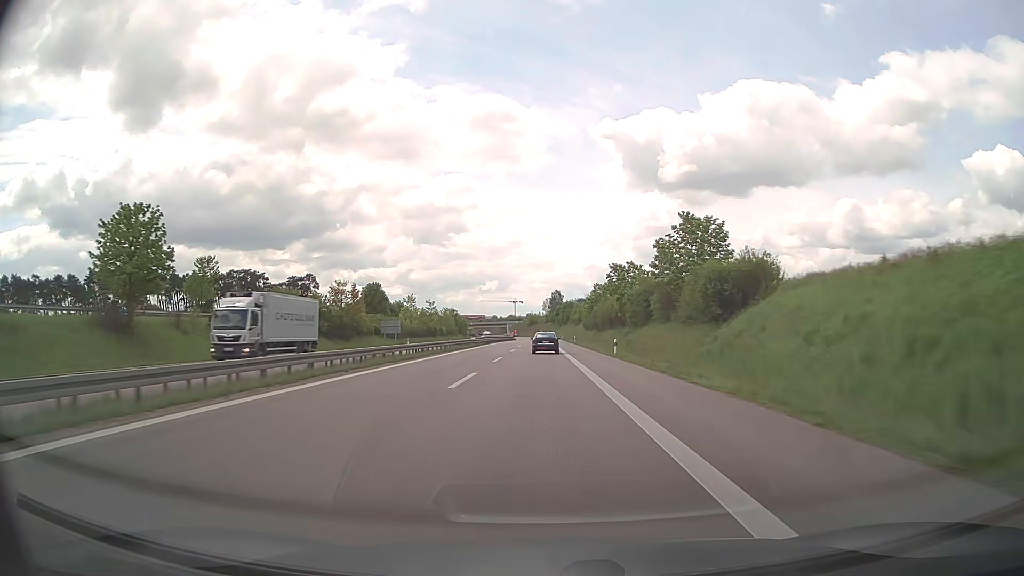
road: trunk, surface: asphalt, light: Day
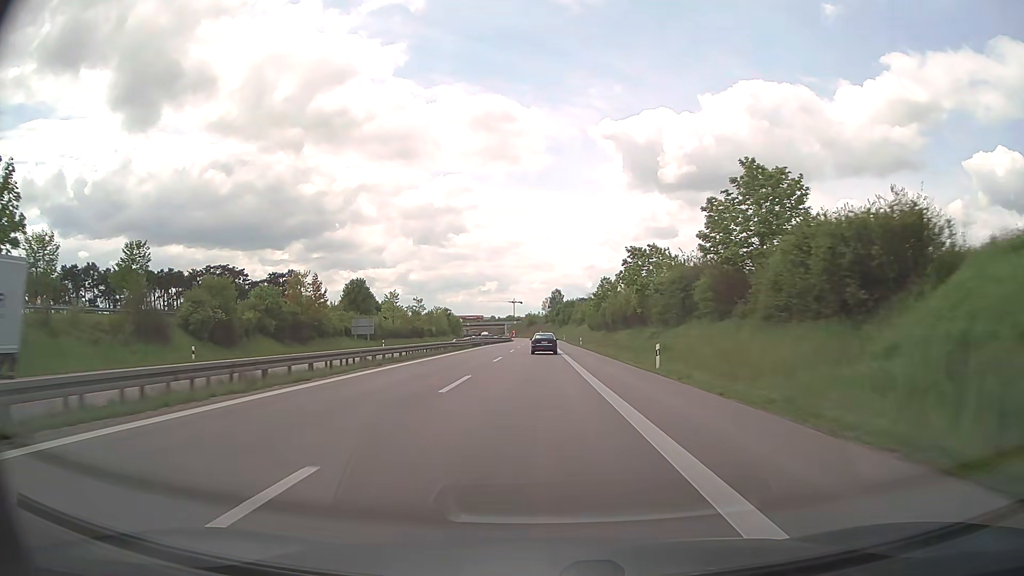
(0.0, +15.7) m; 0°
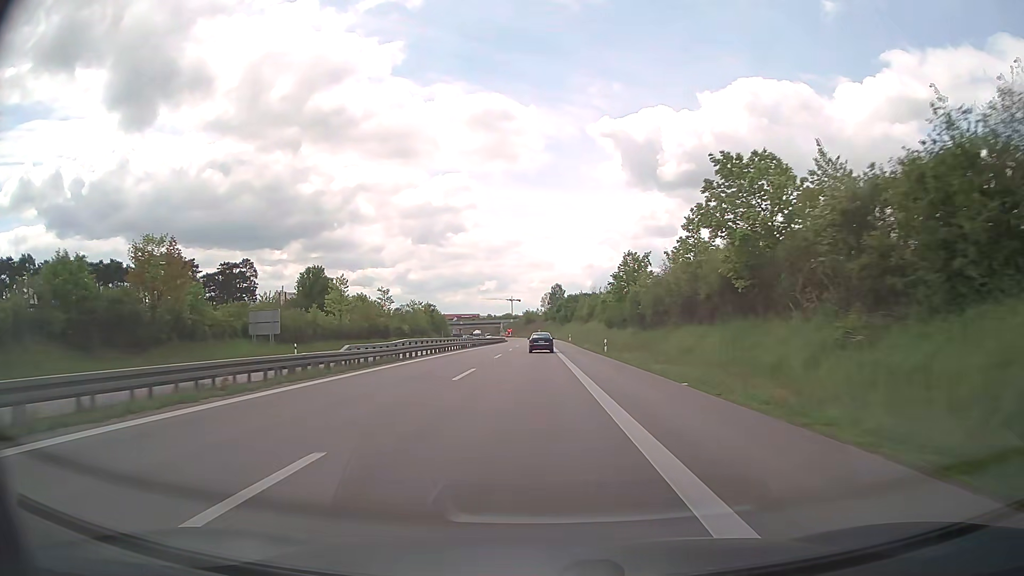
(0.0, +31.5) m; 0°
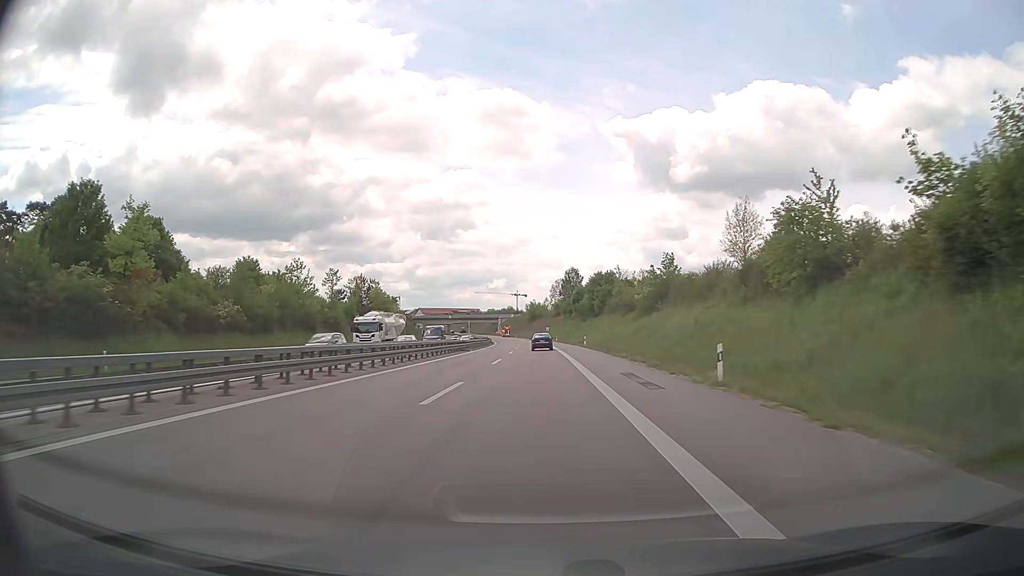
(-0.6, +78.3) m; -1°
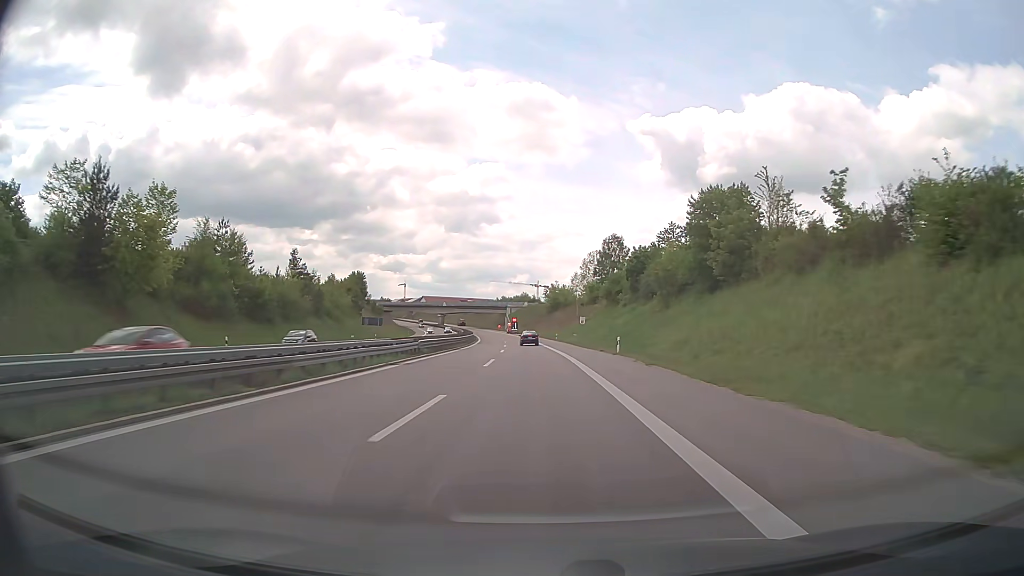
(-0.6, +76.4) m; -1°
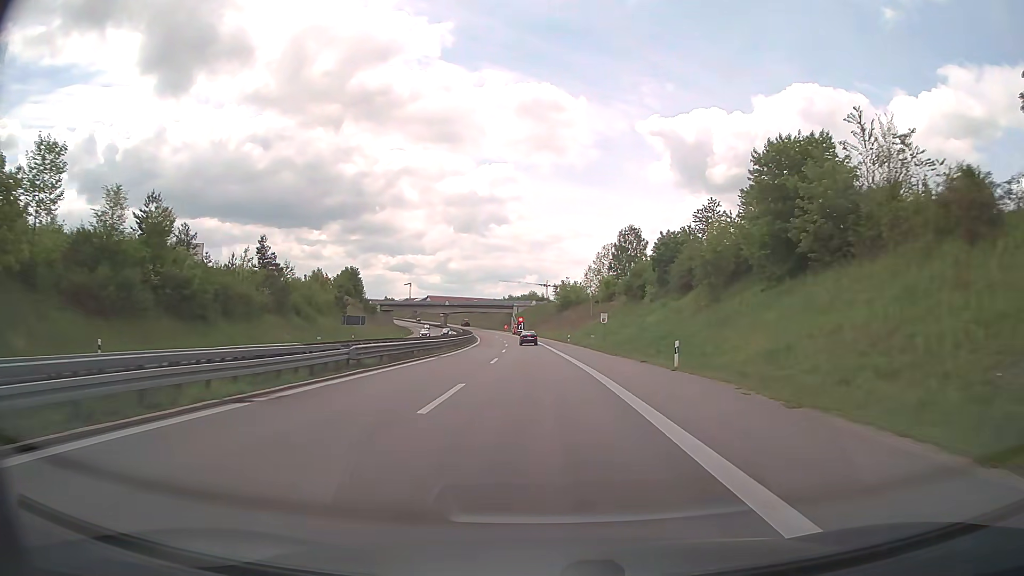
(-0.1, +15.1) m; -1°
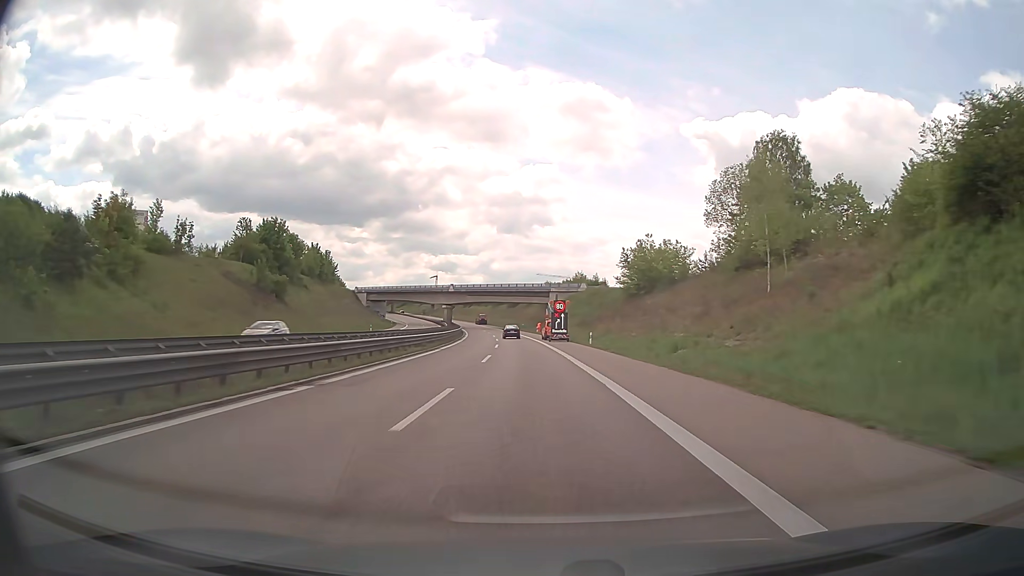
(-2.1, +74.2) m; -4°
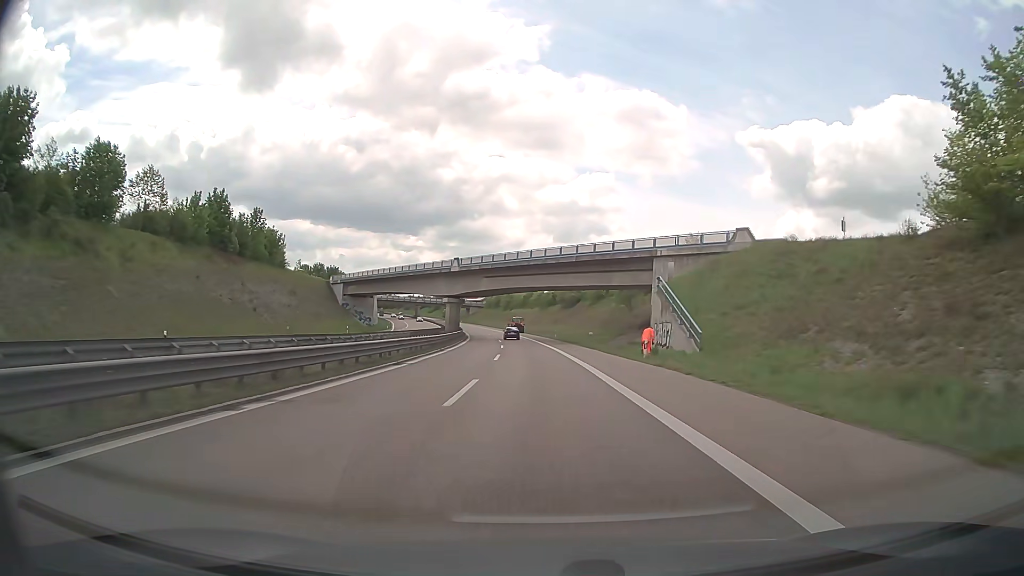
(-2.9, +67.9) m; -5°
(0, +10) (0, +20) (0, +30) (-1, +40) (-1, +50) (-2, +60) (-3, +70) (-4, +80) (-5, +90) (-6, +100) m
